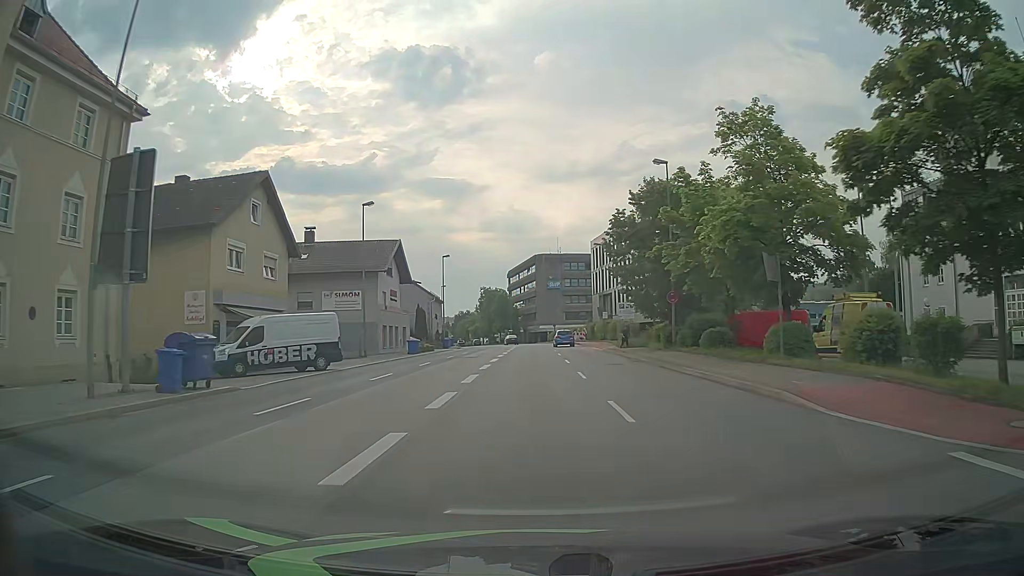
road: primary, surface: asphalt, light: Day
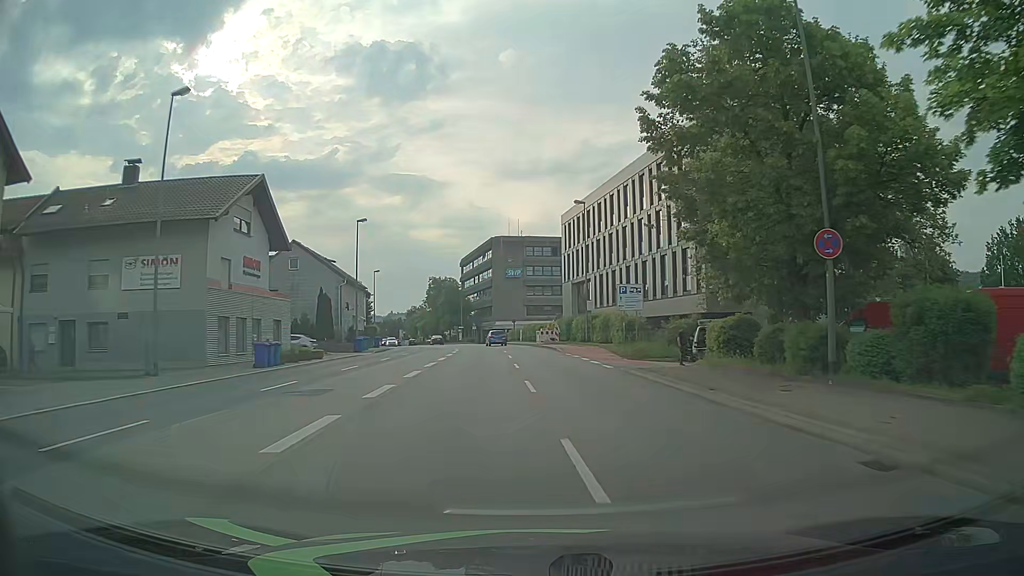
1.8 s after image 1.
(+0.5, +22.8) m; +3°
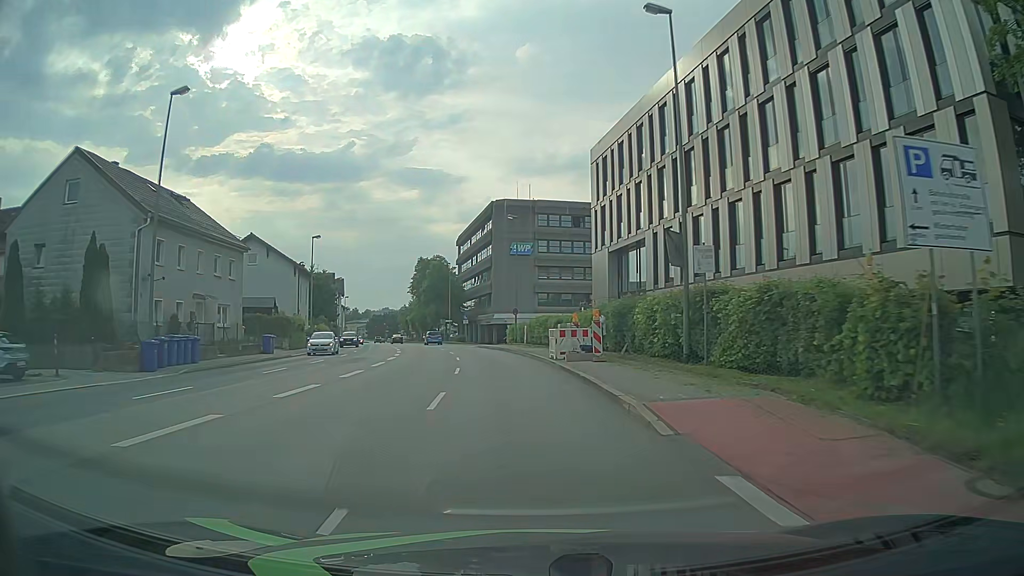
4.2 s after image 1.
(+0.3, +30.4) m; -1°
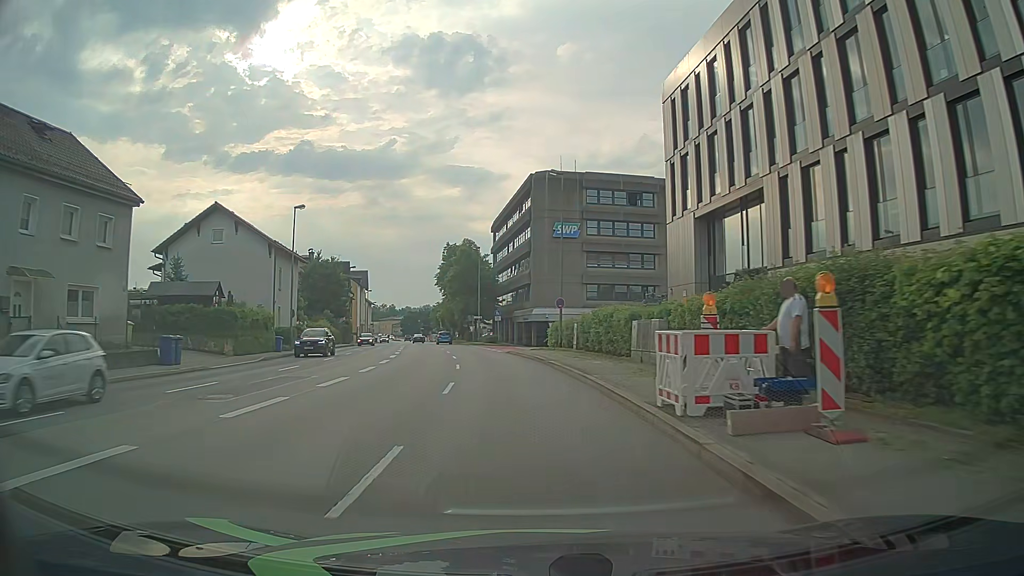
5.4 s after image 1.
(-0.5, +15.3) m; -3°
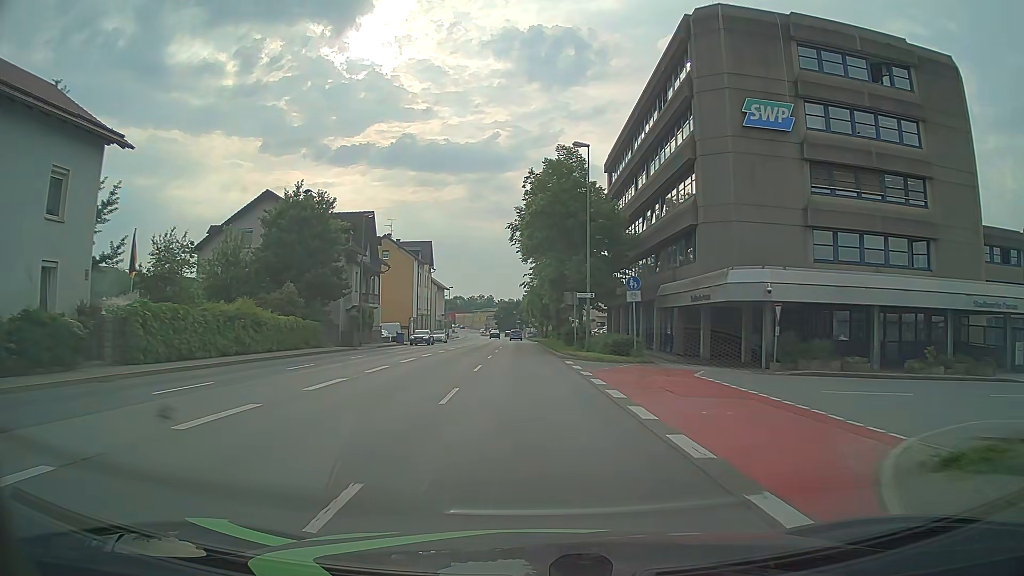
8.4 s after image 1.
(-3.2, +38.2) m; -9°
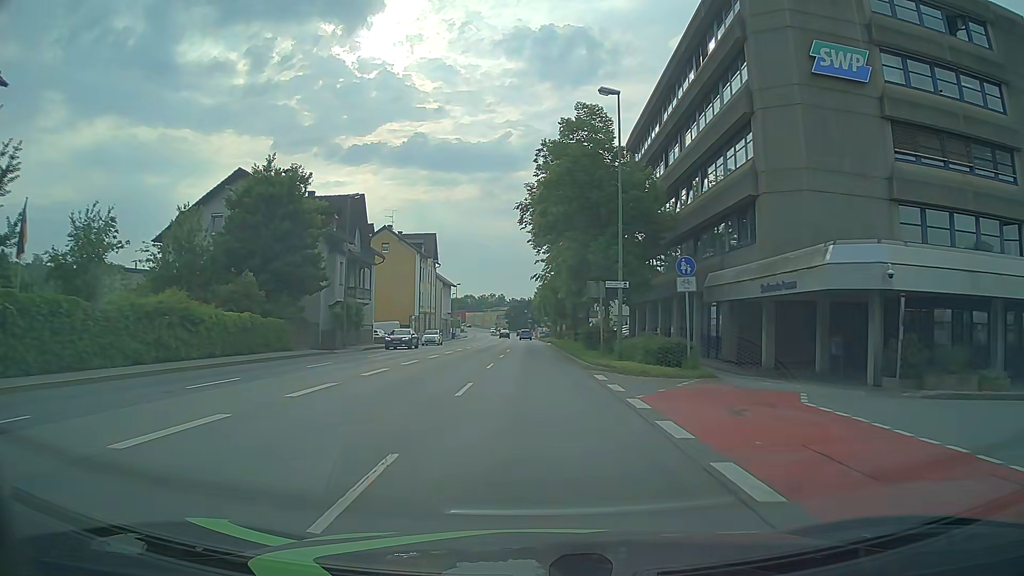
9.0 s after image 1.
(-0.1, +7.7) m; -1°
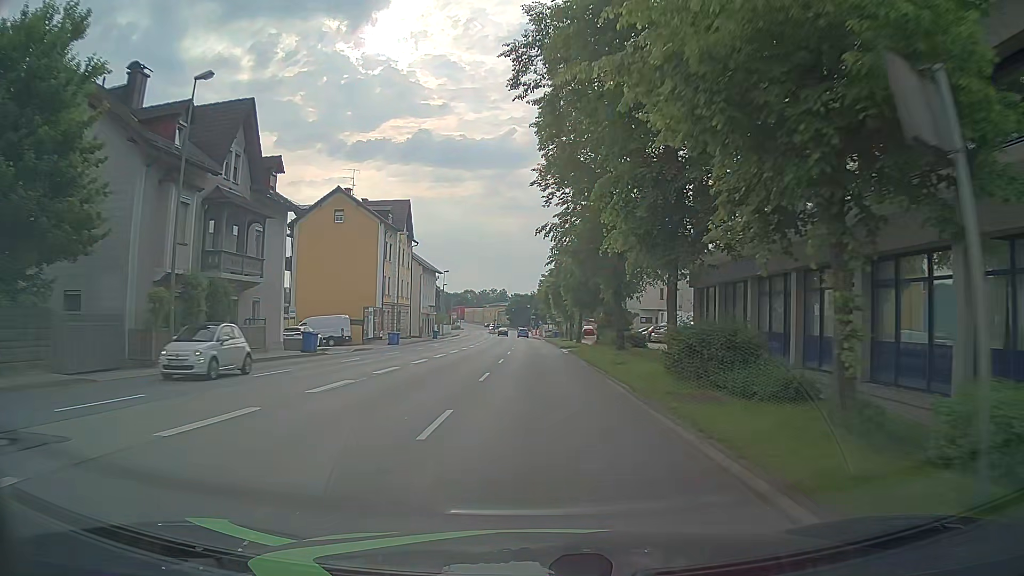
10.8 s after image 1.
(-0.2, +23.1) m; -1°
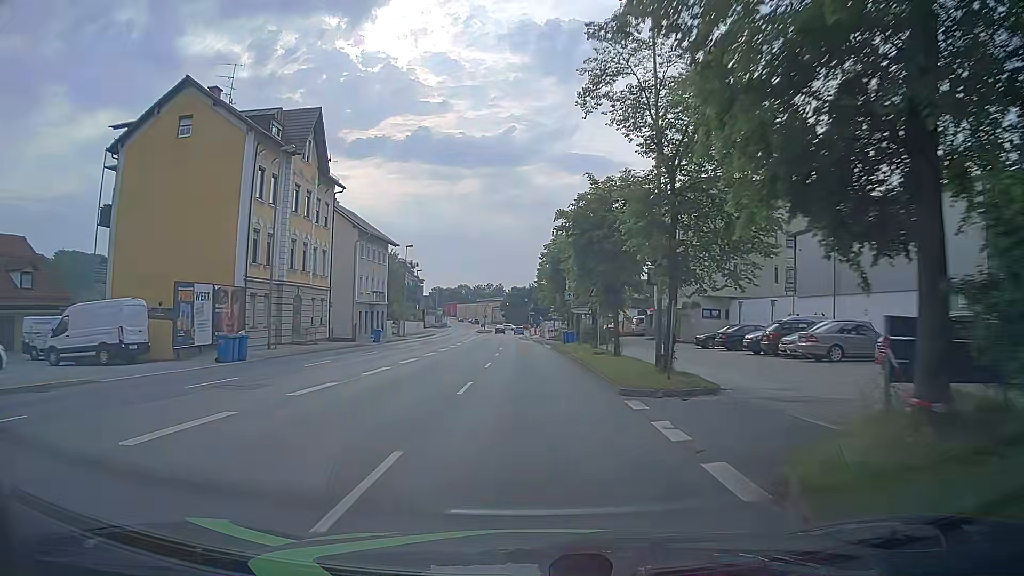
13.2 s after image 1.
(+0.1, +30.8) m; +1°
(0, +10) (0, +20) (0, +30) (-1, +40) (-1, +50) (-1, +60) (-2, +70) (-2, +80) (-3, +90) (-3, +100) m
